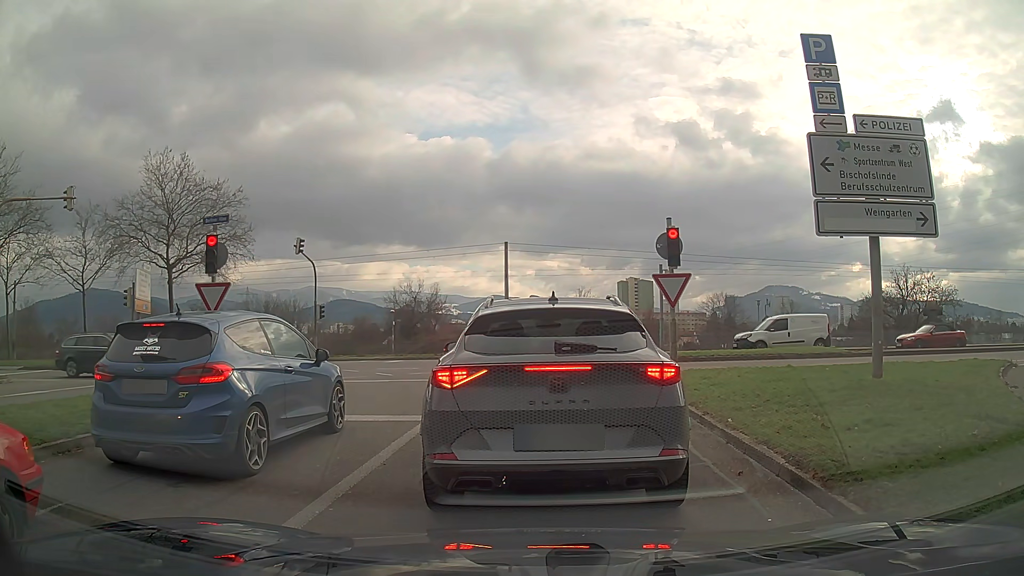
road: trunk_link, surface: asphalt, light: Day
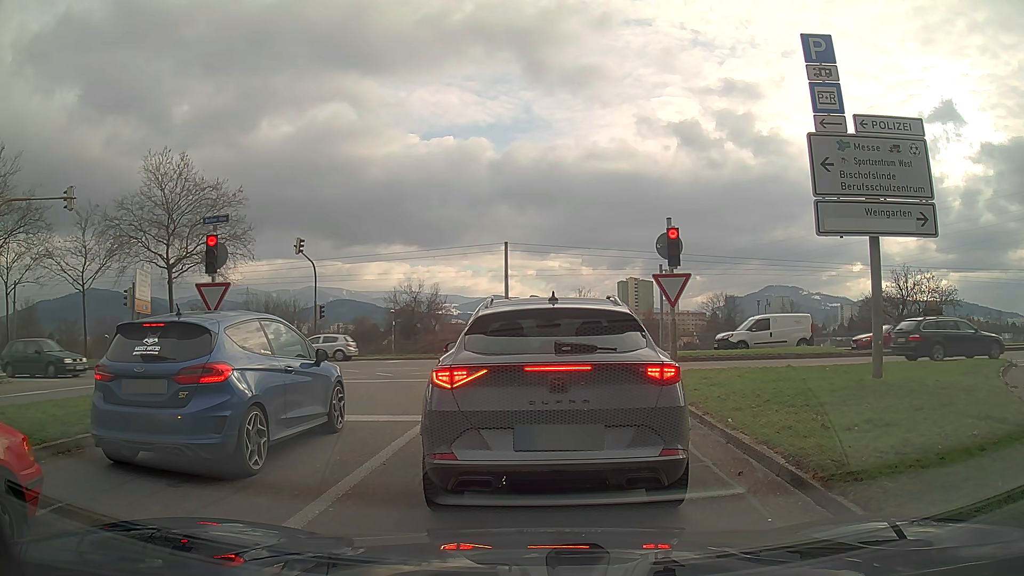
(0.0, 0.0) m; 0°
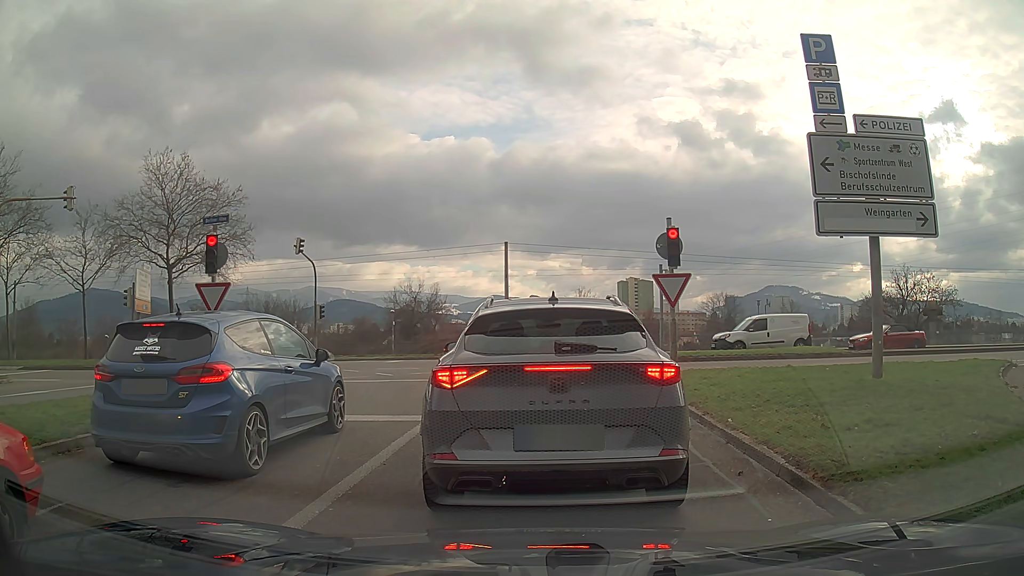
(0.0, 0.0) m; 0°
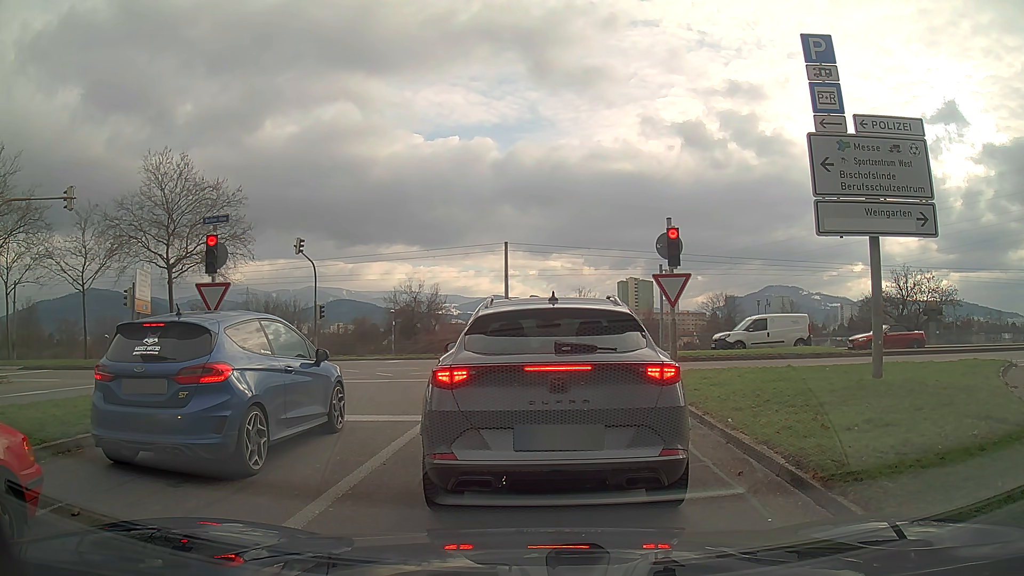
(0.0, 0.0) m; 0°
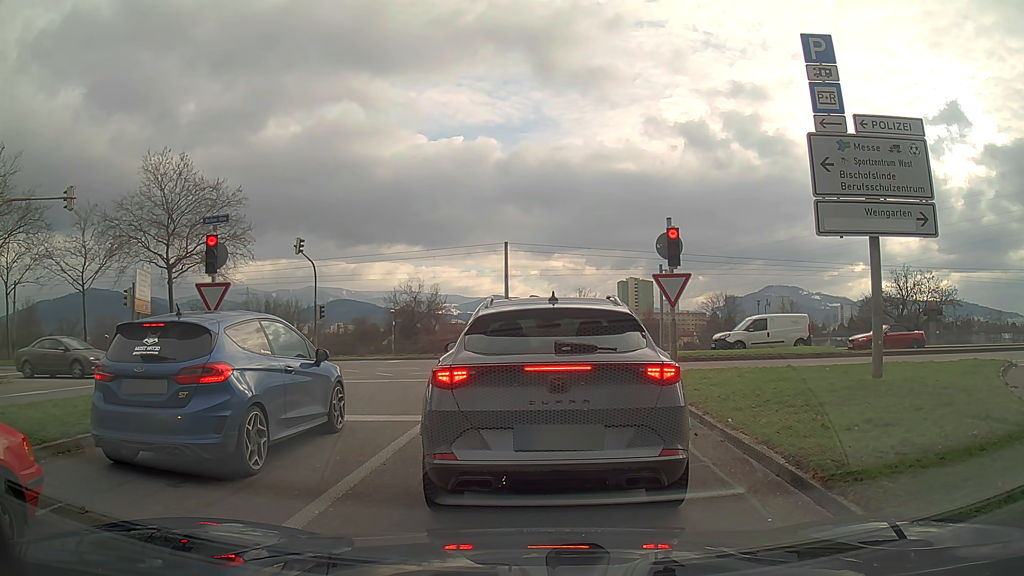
(0.0, 0.0) m; 0°
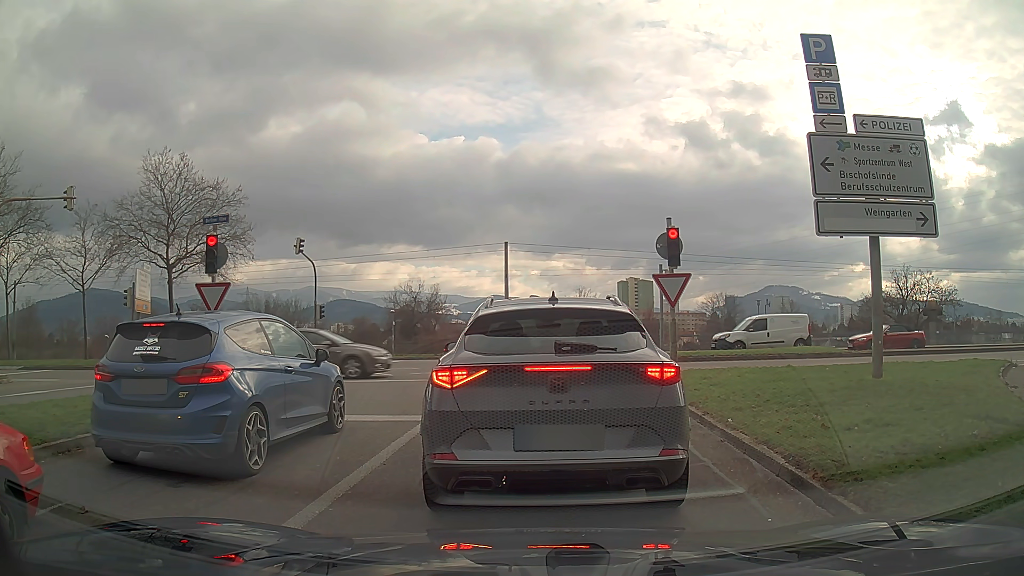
(0.0, 0.0) m; 0°
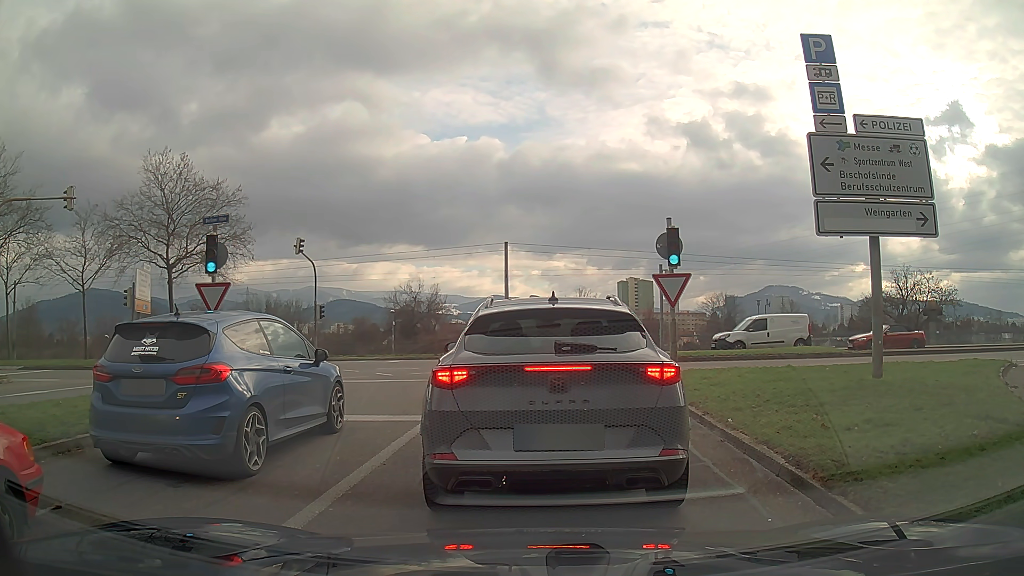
(0.0, 0.0) m; 0°
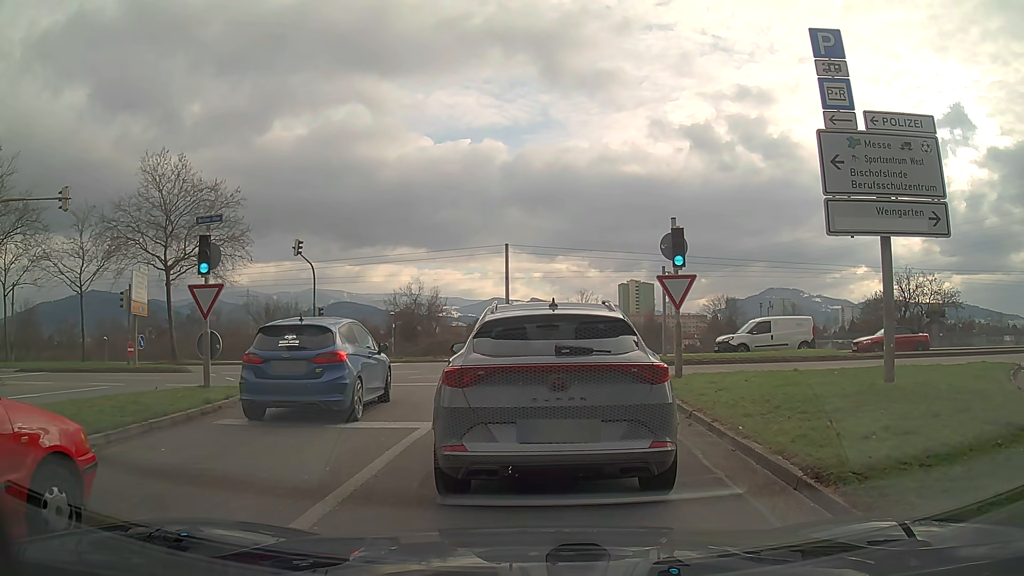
(0.0, +0.4) m; 0°
